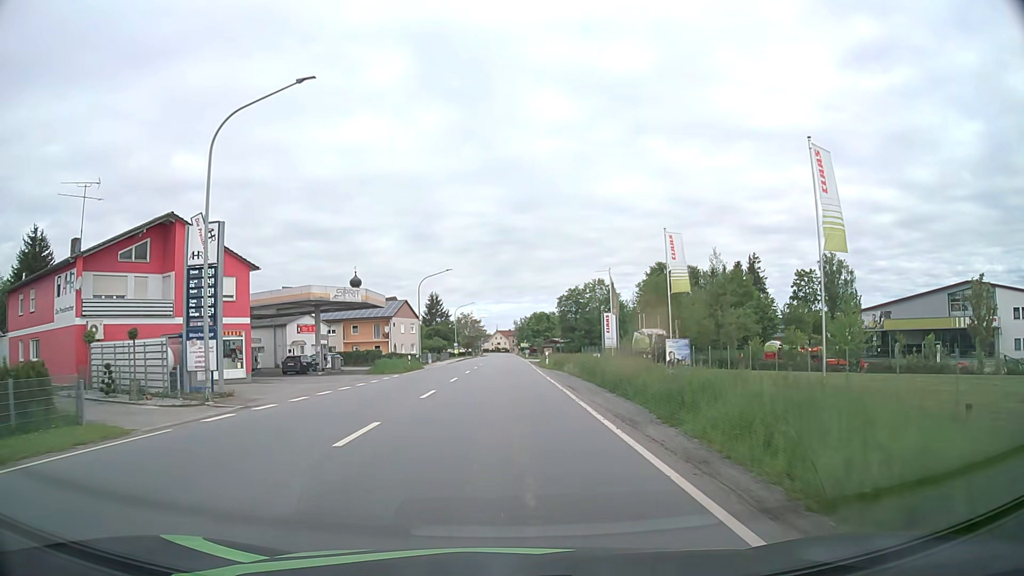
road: primary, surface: asphalt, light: Day
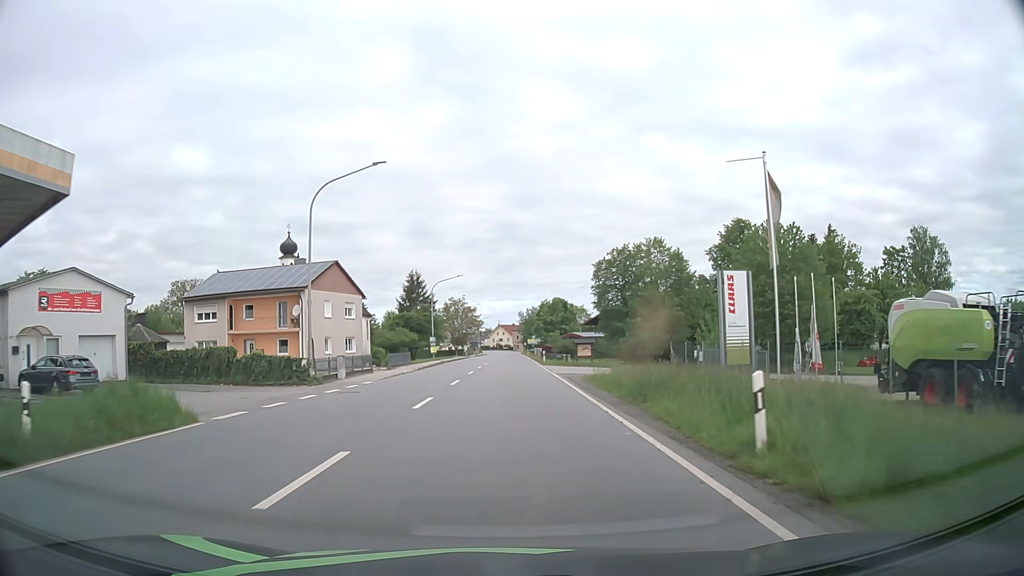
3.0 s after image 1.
(-0.1, +39.7) m; 0°
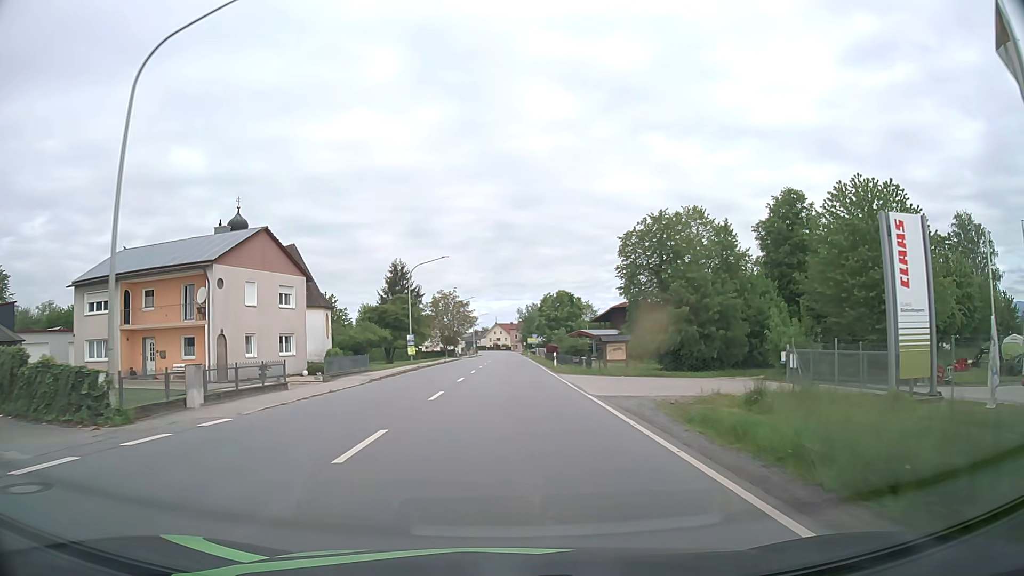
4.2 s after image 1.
(0.0, +15.9) m; 0°
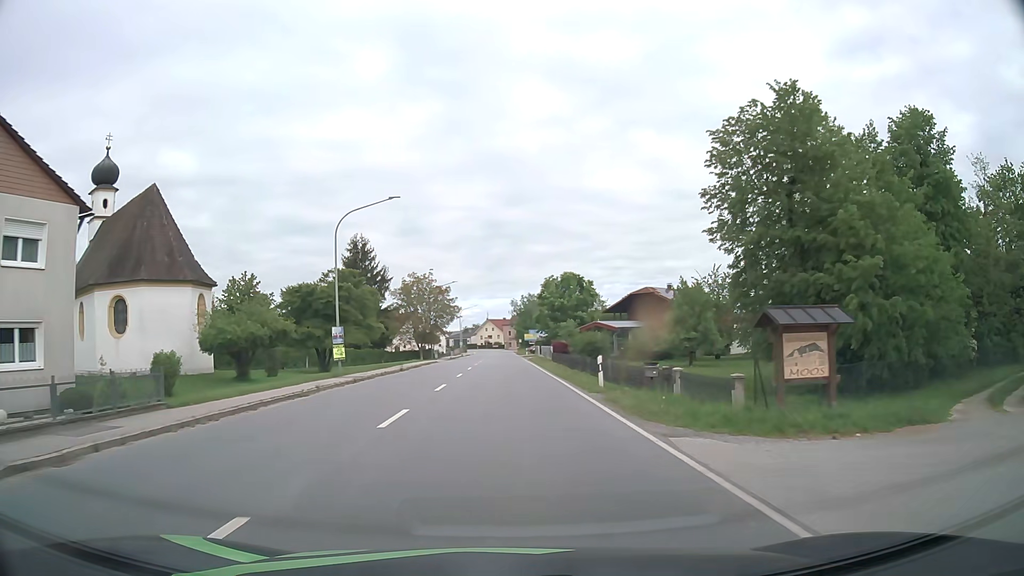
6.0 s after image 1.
(+0.1, +23.8) m; +1°
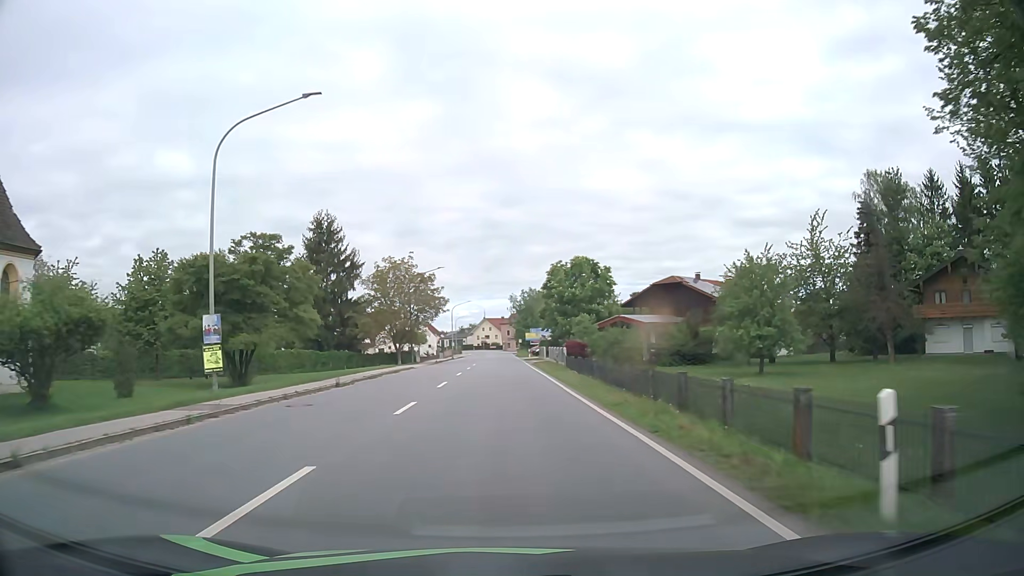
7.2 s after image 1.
(0.0, +15.7) m; 0°
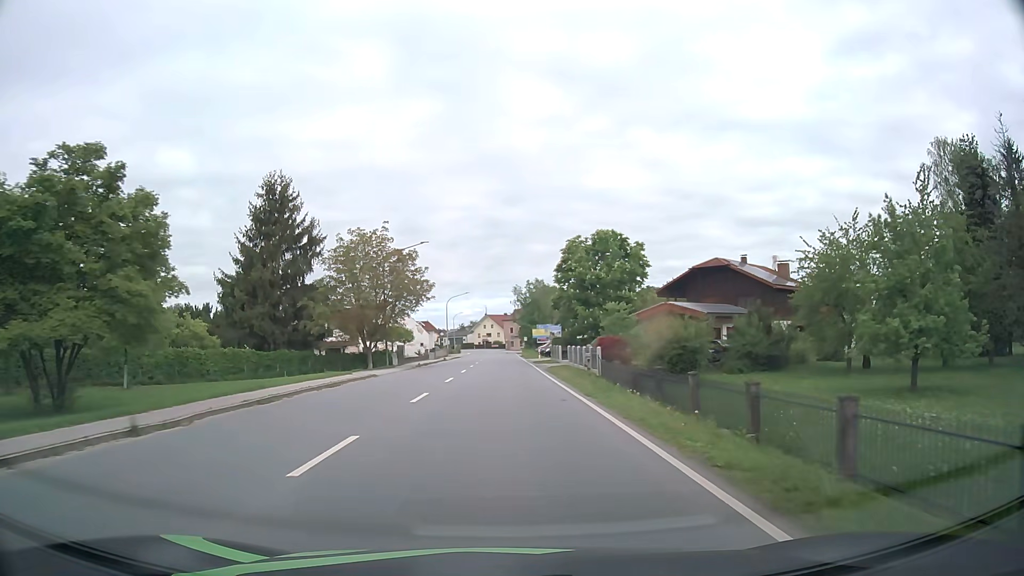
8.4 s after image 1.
(-0.1, +15.7) m; 0°
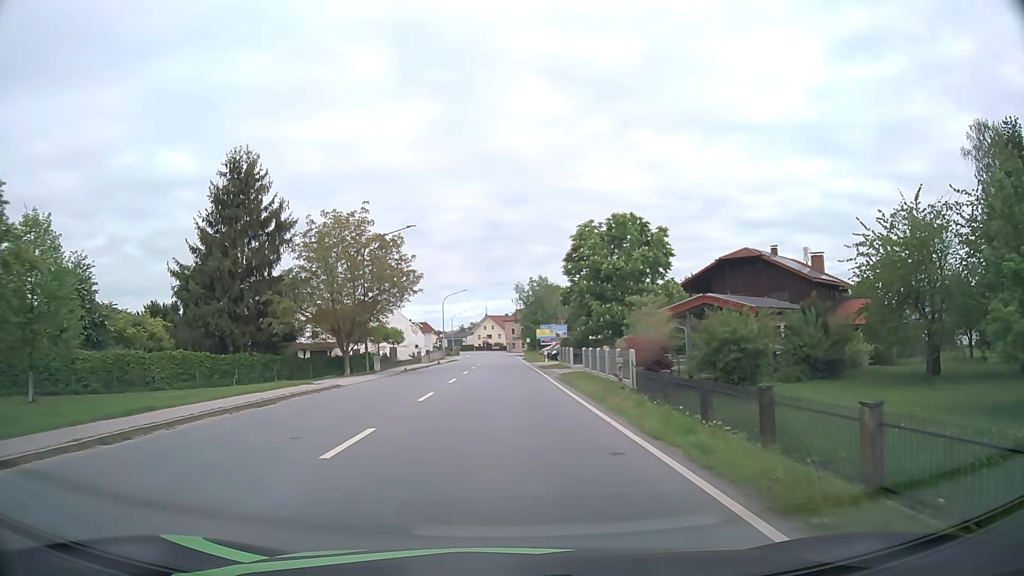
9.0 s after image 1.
(0.0, +7.8) m; 0°
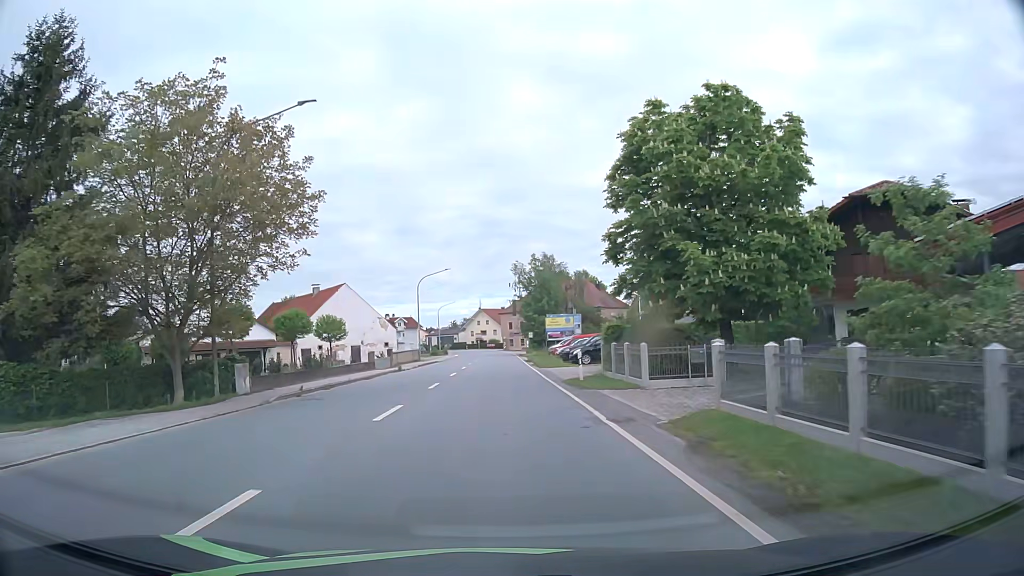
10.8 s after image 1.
(0.0, +23.0) m; 0°
(0, +10) (0, +20) (0, +30) (0, +40) (0, +50) (0, +60) (0, +70) (0, +80) (-1, +90) (-1, +100) m
